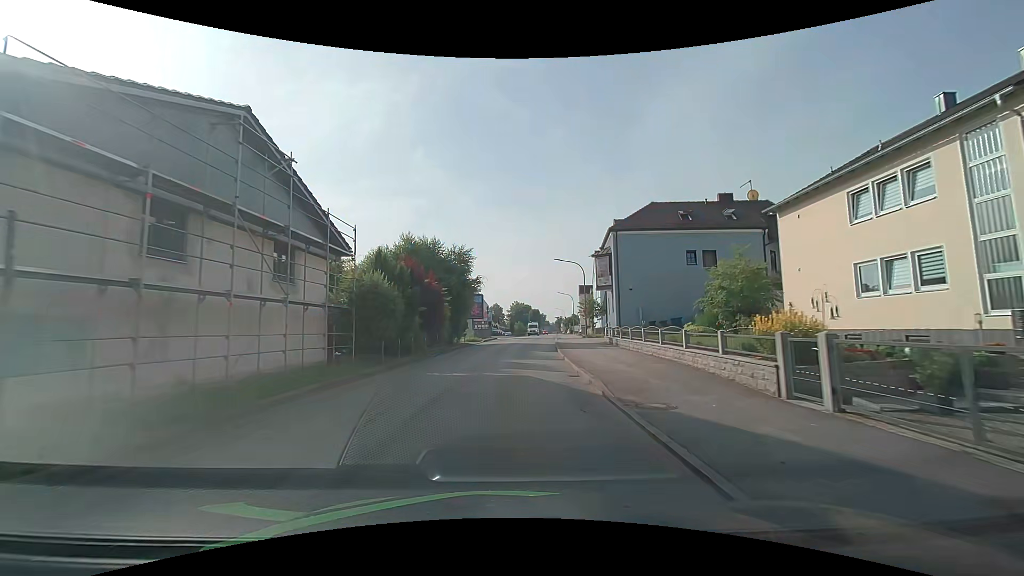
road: unclassified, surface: asphalt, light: Day
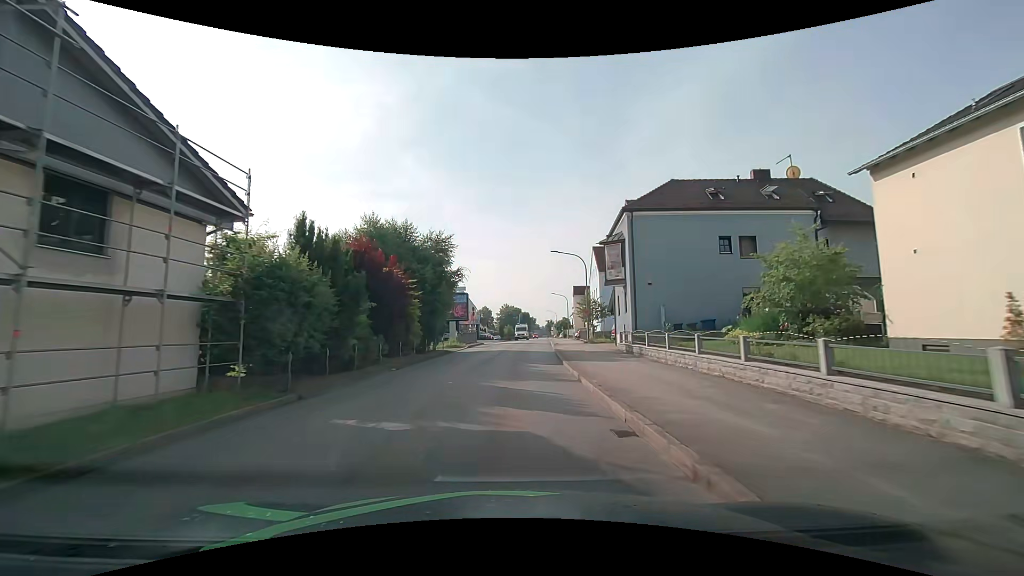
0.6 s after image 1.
(+0.1, +7.1) m; +2°
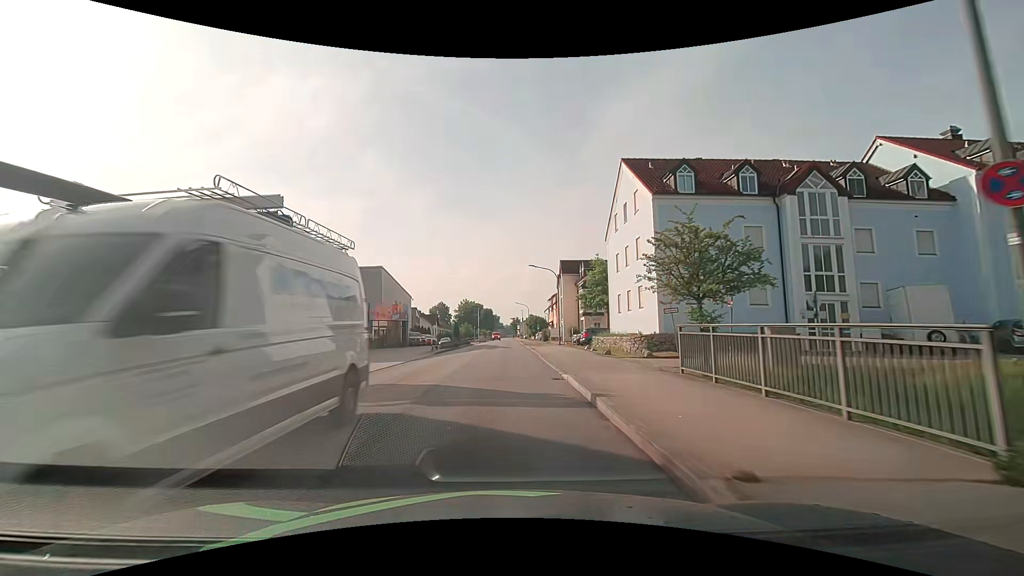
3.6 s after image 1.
(+1.3, +35.4) m; +4°
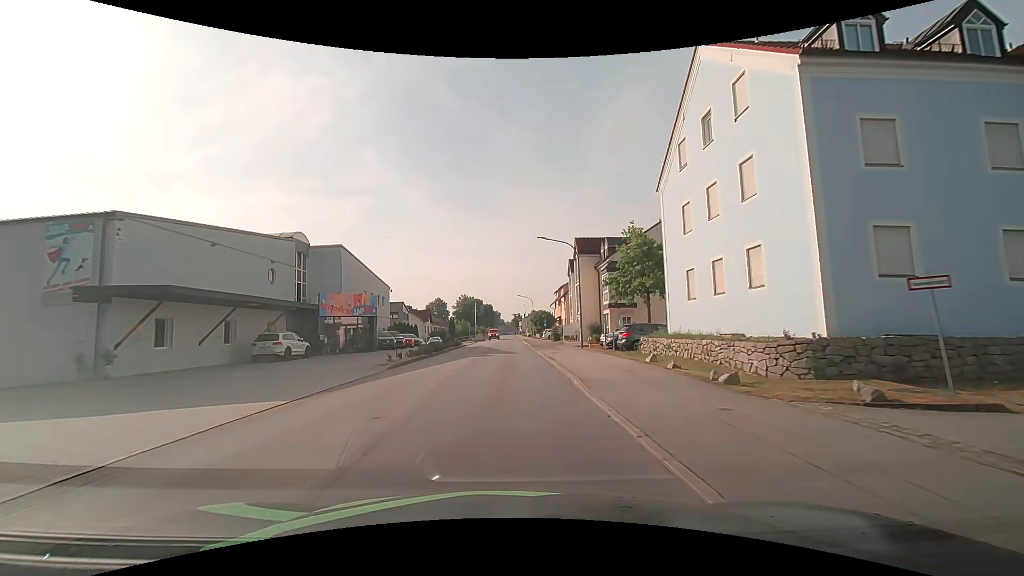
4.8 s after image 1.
(0.0, +13.3) m; 0°
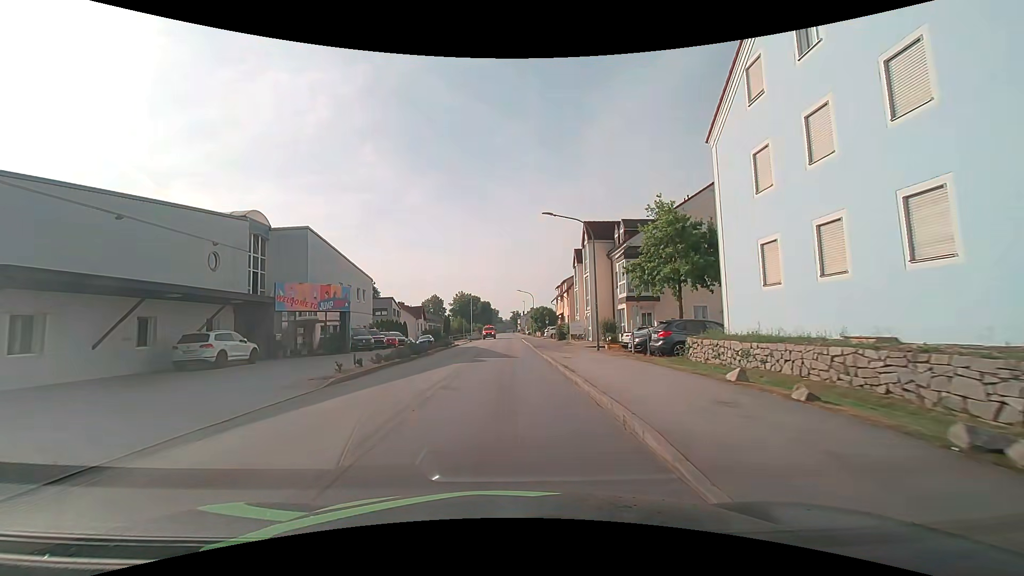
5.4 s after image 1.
(0.0, +6.5) m; 0°
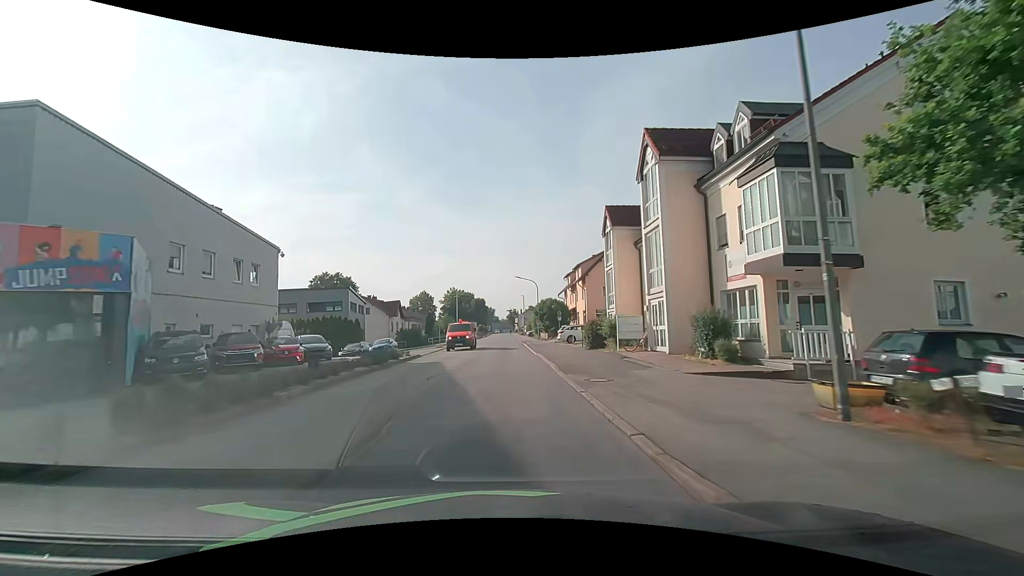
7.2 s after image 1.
(0.0, +19.8) m; 0°
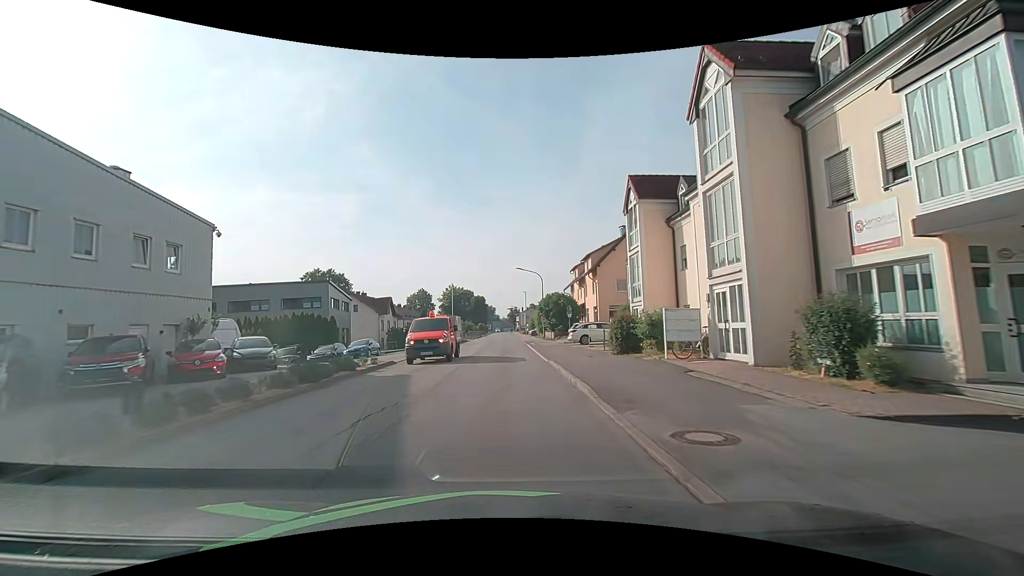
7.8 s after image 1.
(0.0, +6.8) m; 0°
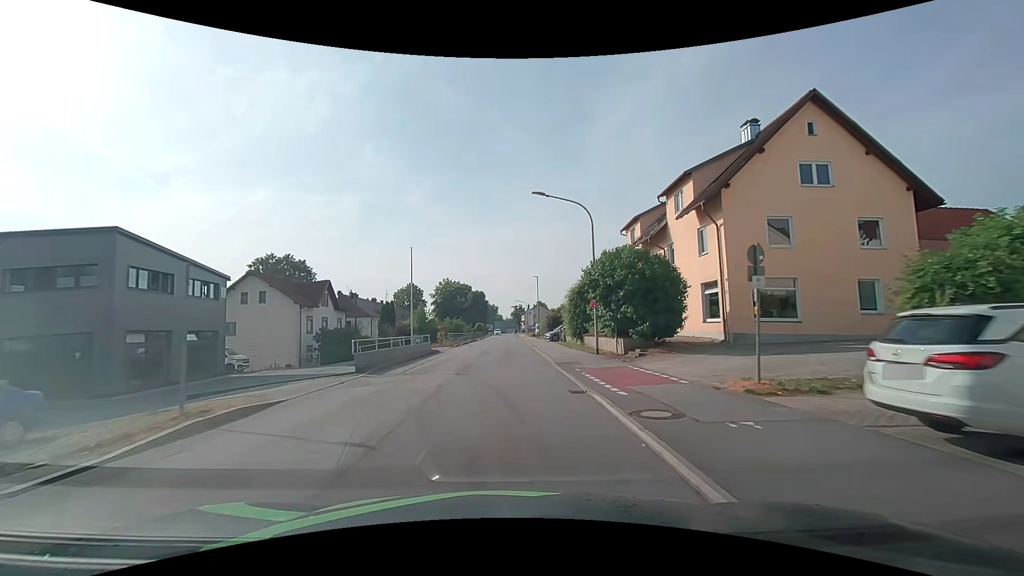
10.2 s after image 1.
(0.0, +28.7) m; 0°
(0, +10) (0, +20) (0, +30) (0, +40) (0, +50) (0, +60) (0, +70) (0, +80) (0, +90) (0, +100) m
